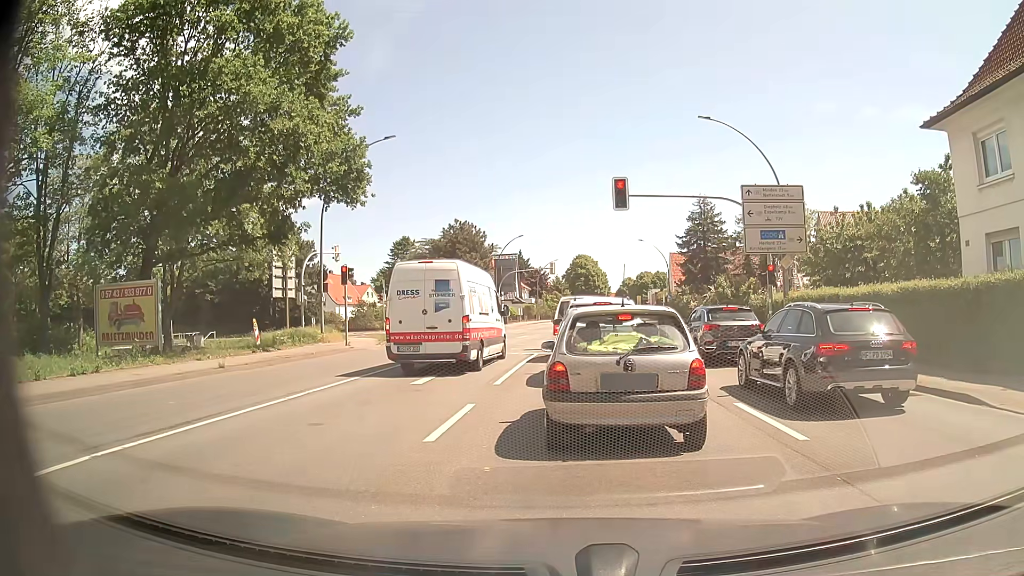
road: primary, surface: asphalt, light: Day
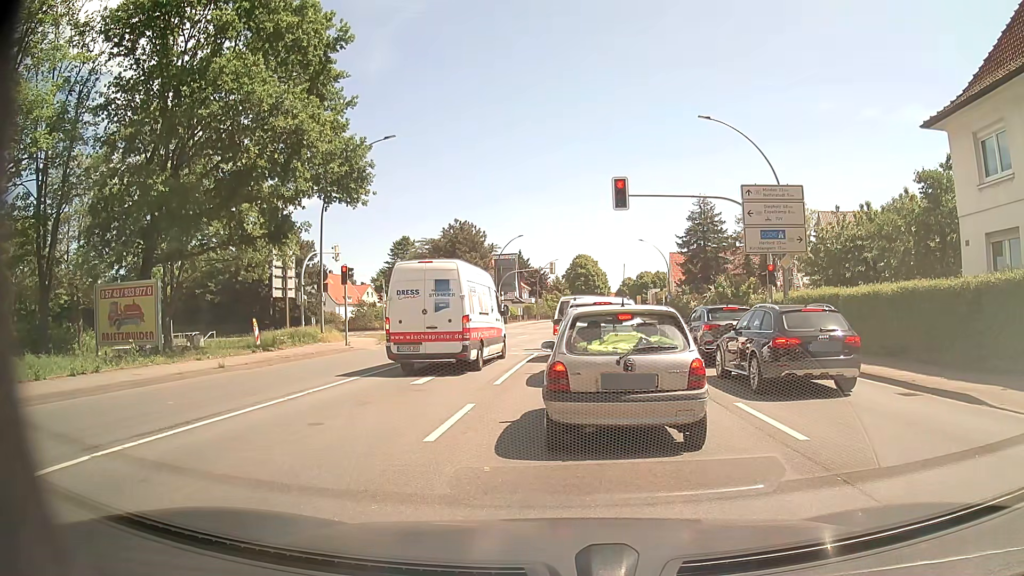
(0.0, +0.1) m; 0°
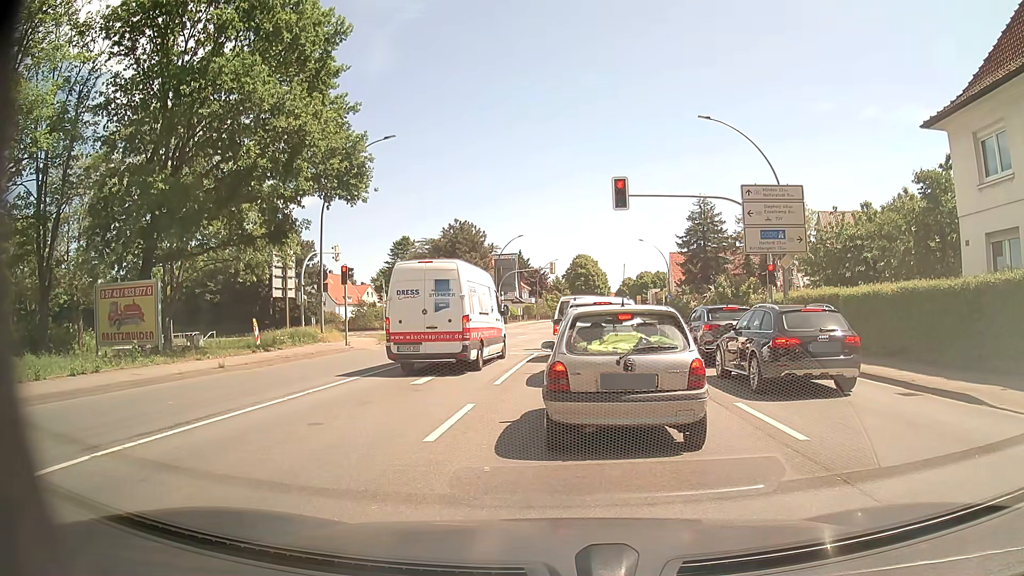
(0.0, 0.0) m; 0°
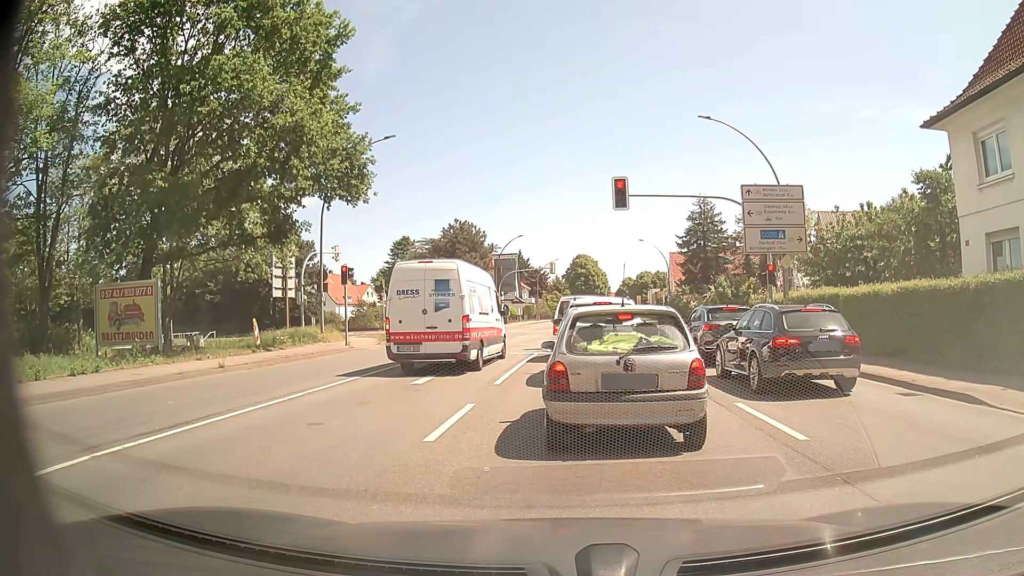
(0.0, 0.0) m; 0°
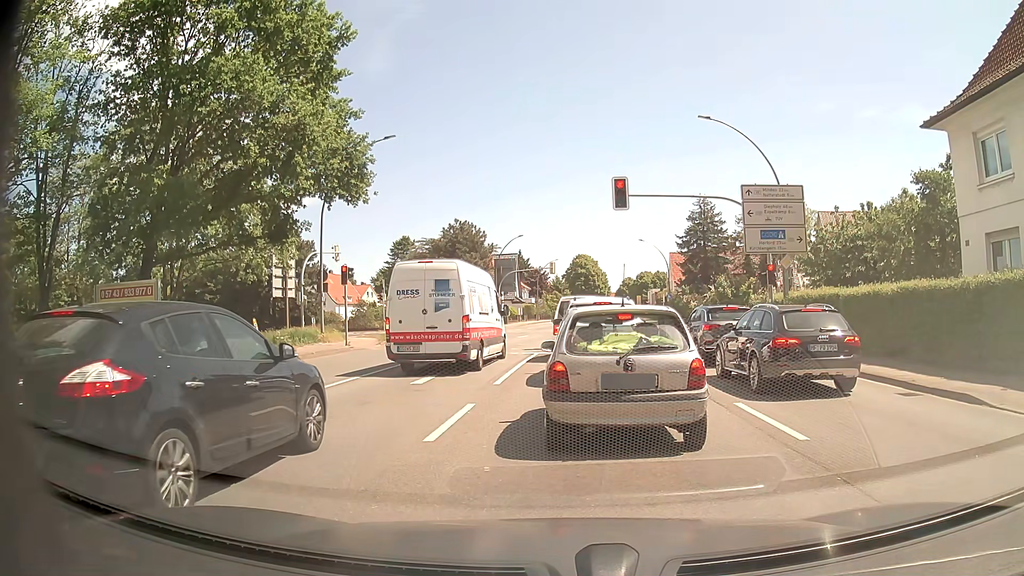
(0.0, 0.0) m; 0°
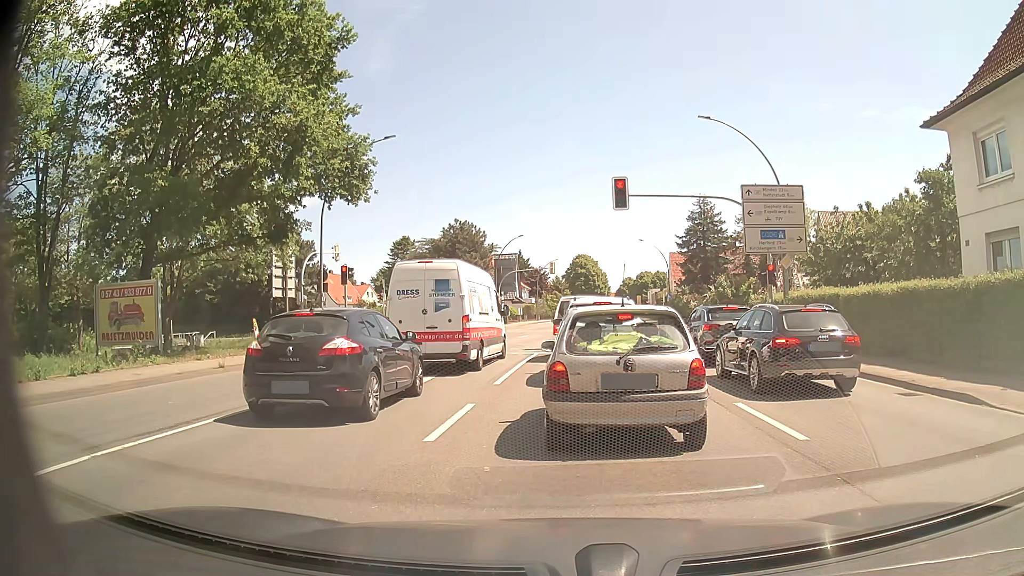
(0.0, 0.0) m; 0°
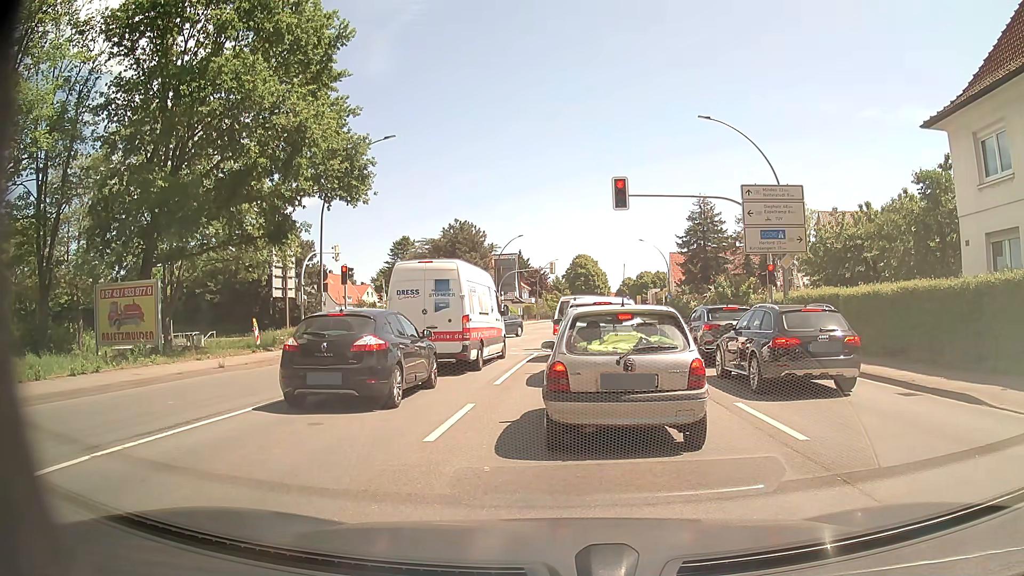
(0.0, 0.0) m; 0°
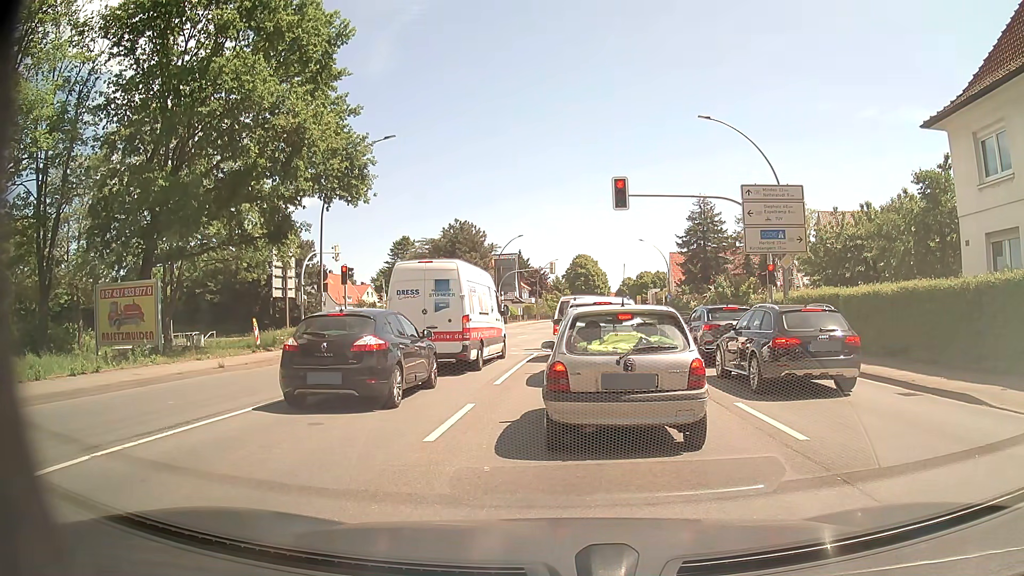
(0.0, 0.0) m; 0°
(0, +10) (0, +20) (0, +30) (+2, +40) (+3, +50) (+4, +60) (+5, +70) (+6, +80) (+7, +90) (+7, +100) m
